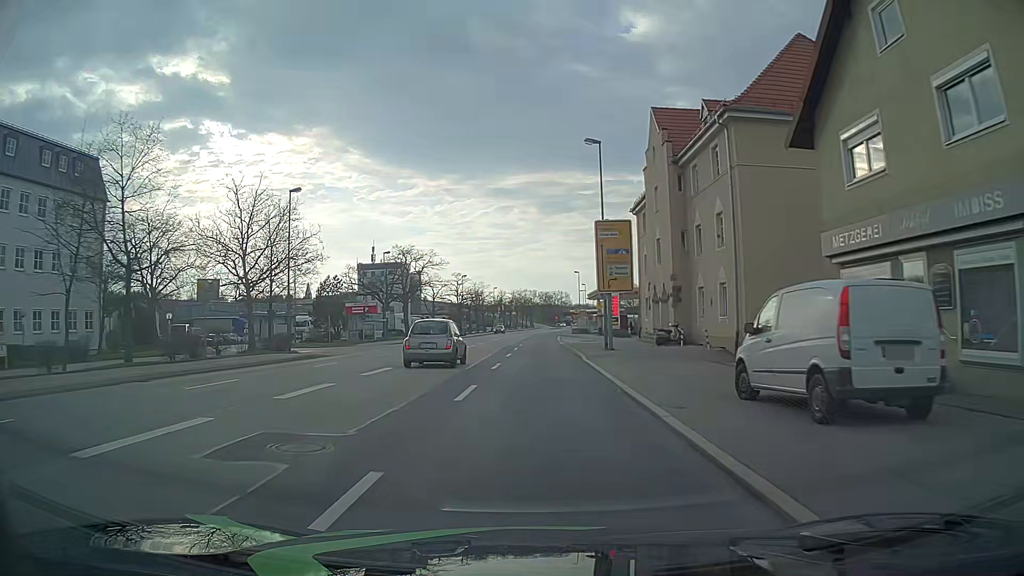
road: primary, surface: asphalt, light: Day
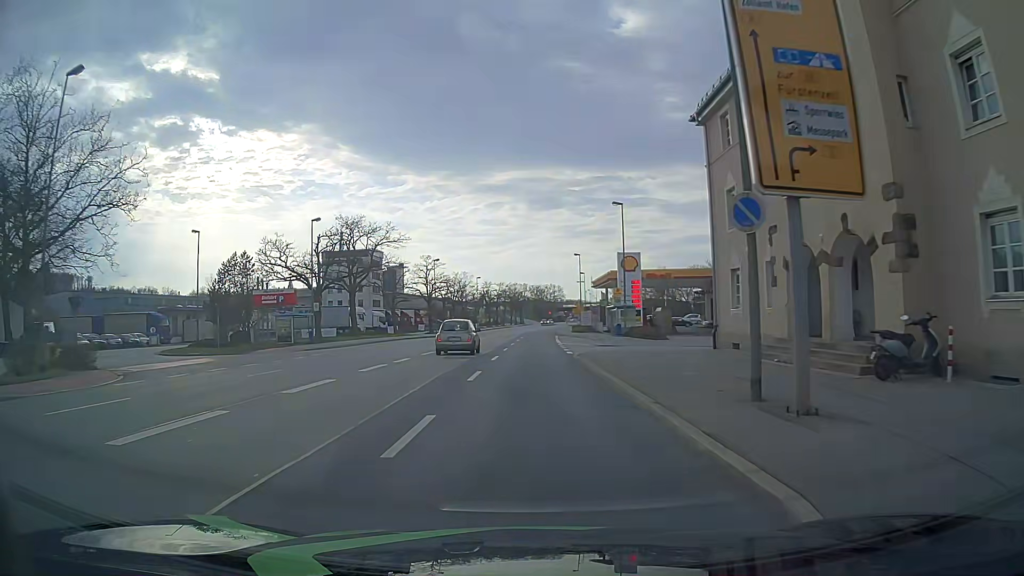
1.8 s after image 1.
(+0.4, +23.1) m; +2°
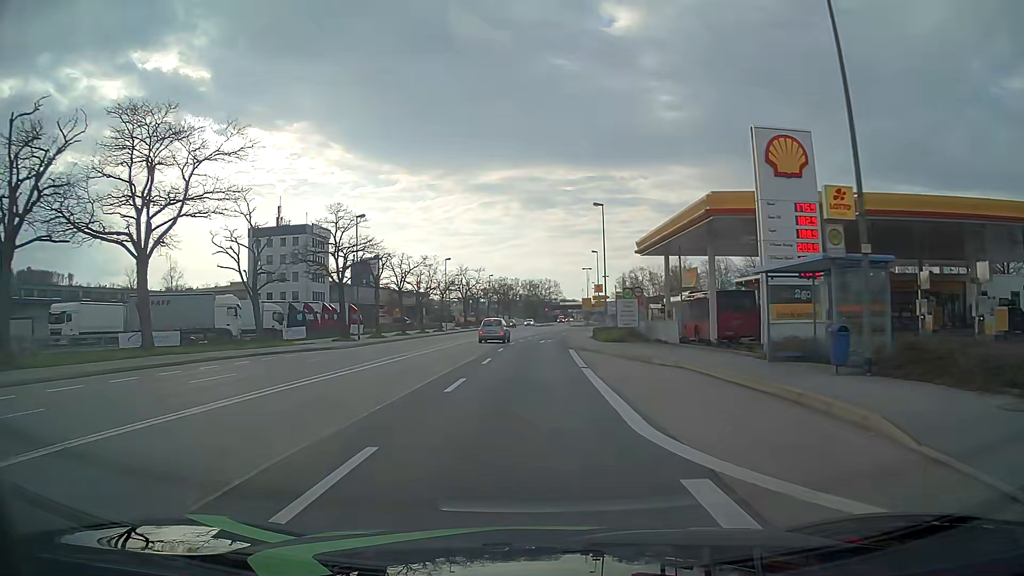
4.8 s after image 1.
(+0.4, +38.4) m; +2°
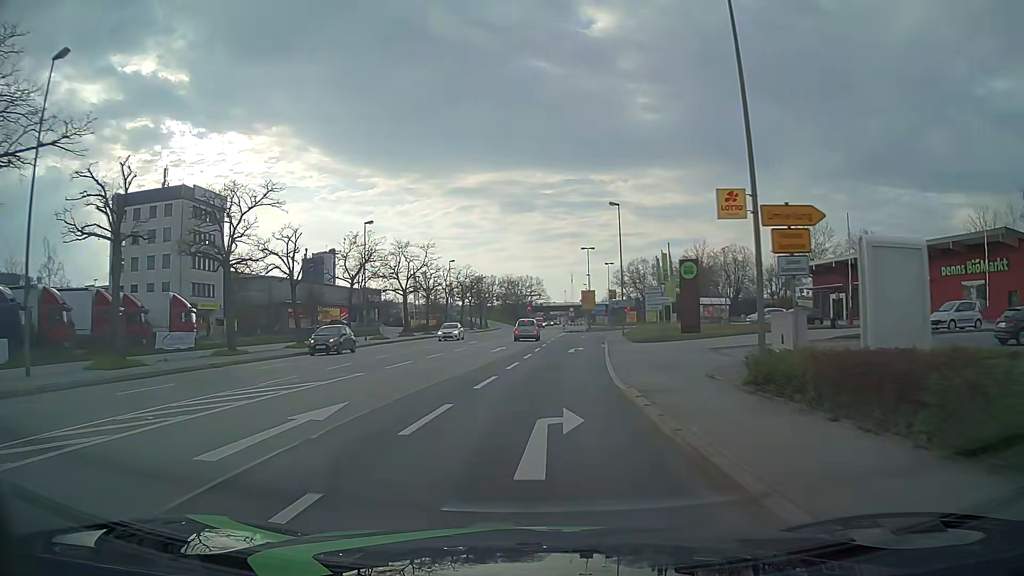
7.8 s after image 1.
(0.0, +38.1) m; +1°
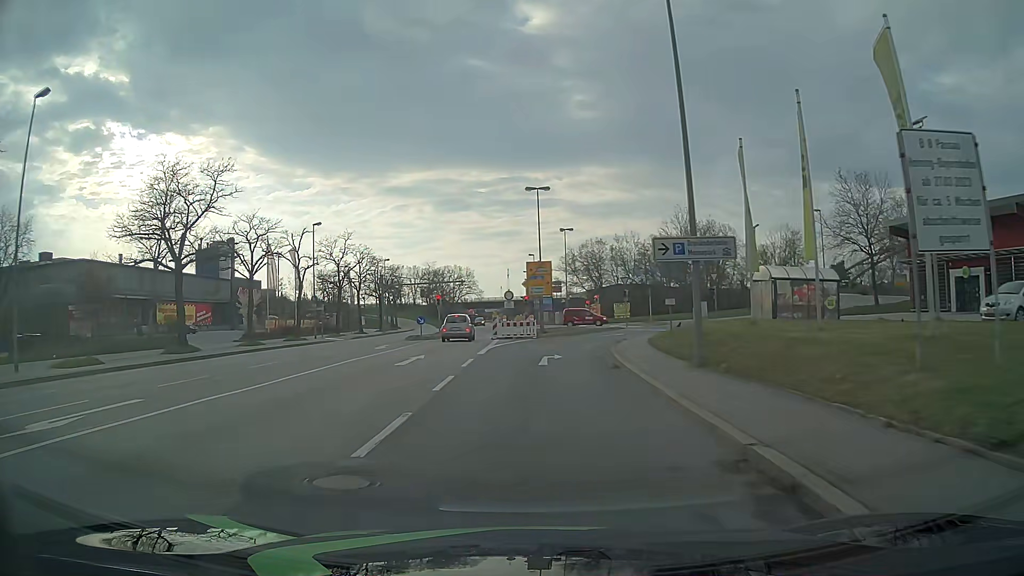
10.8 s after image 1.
(+2.0, +37.2) m; +6°
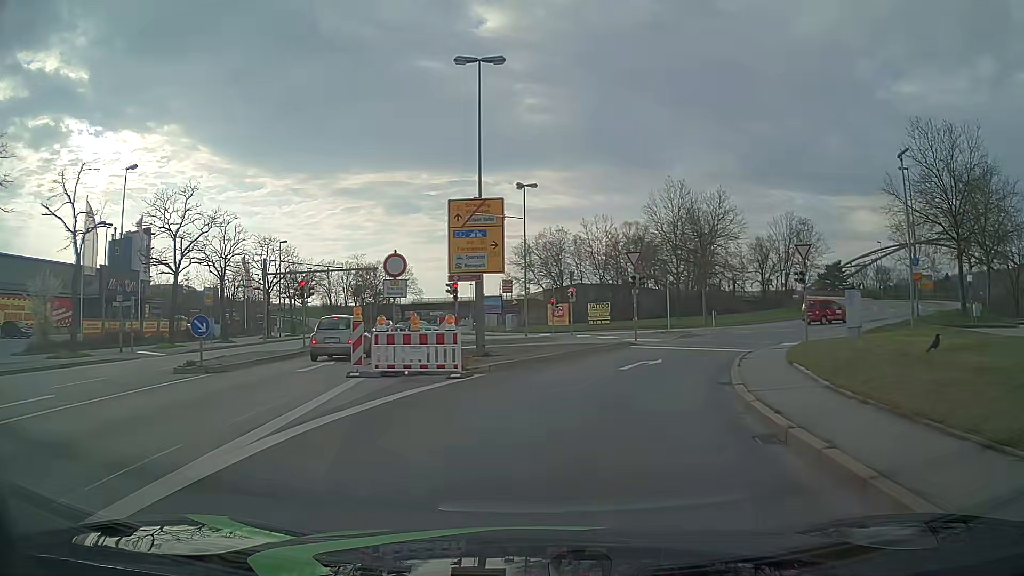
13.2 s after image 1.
(+0.4, +24.7) m; +4°
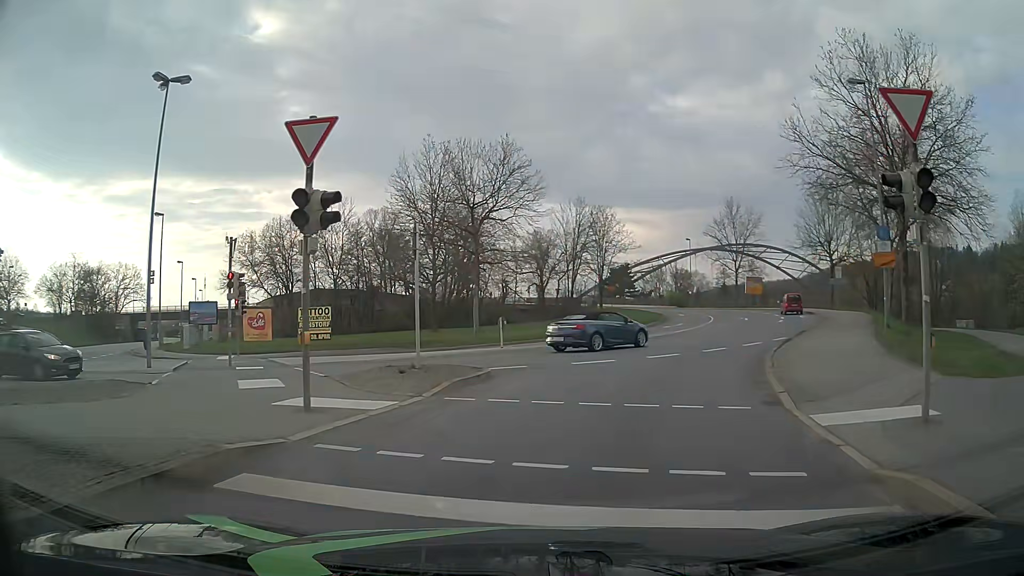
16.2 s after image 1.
(+3.7, +21.3) m; +21°
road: primary_link
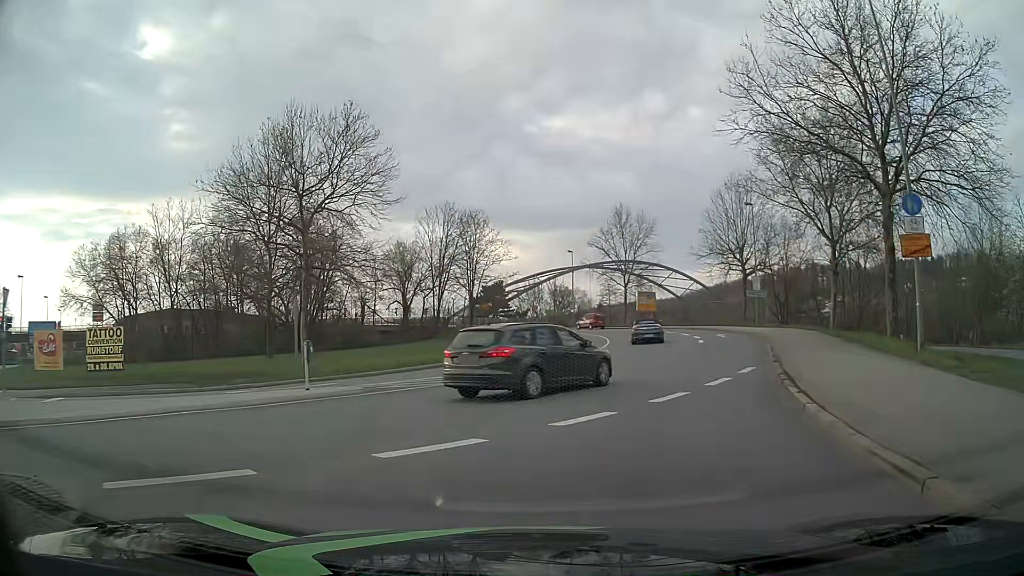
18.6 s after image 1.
(+0.9, +10.5) m; +10°
(+1, +10) (+3, +20) (+5, +30) (+6, +39) (+8, +49) (+7, +59) (+6, +69) (+2, +78) (-3, +87) (-8, +95) m
